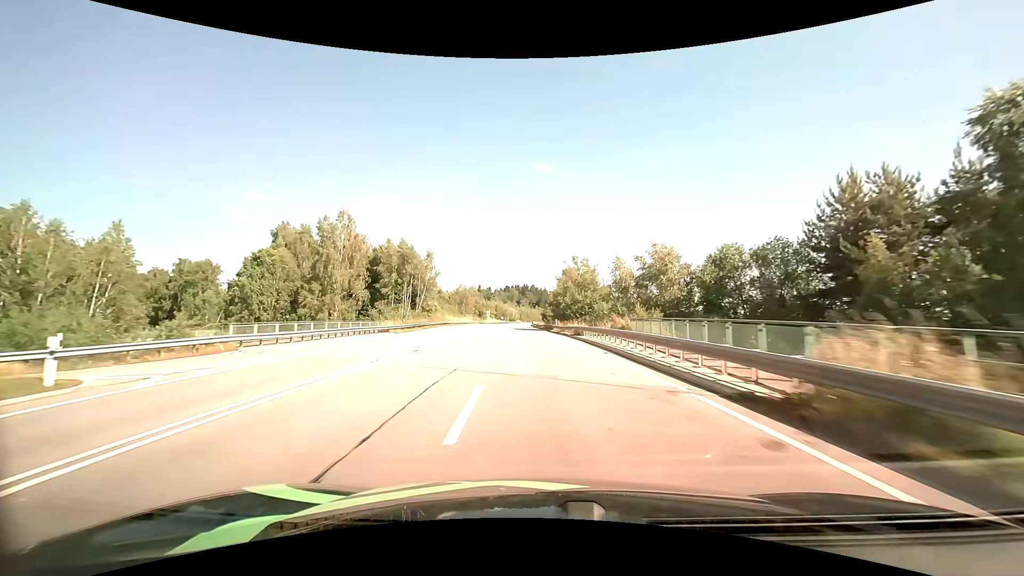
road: primary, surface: asphalt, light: Day
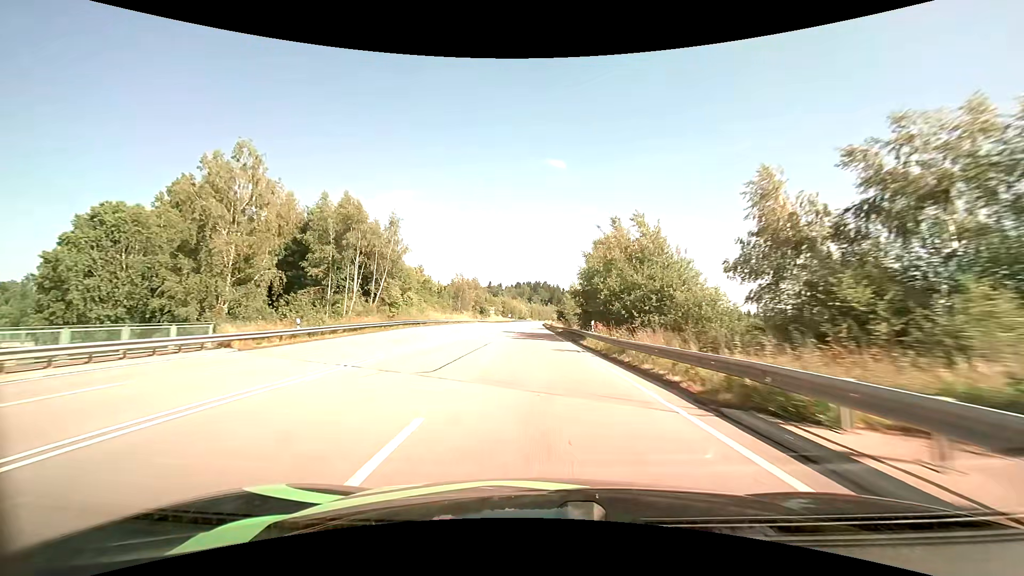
(-0.3, +27.2) m; -1°
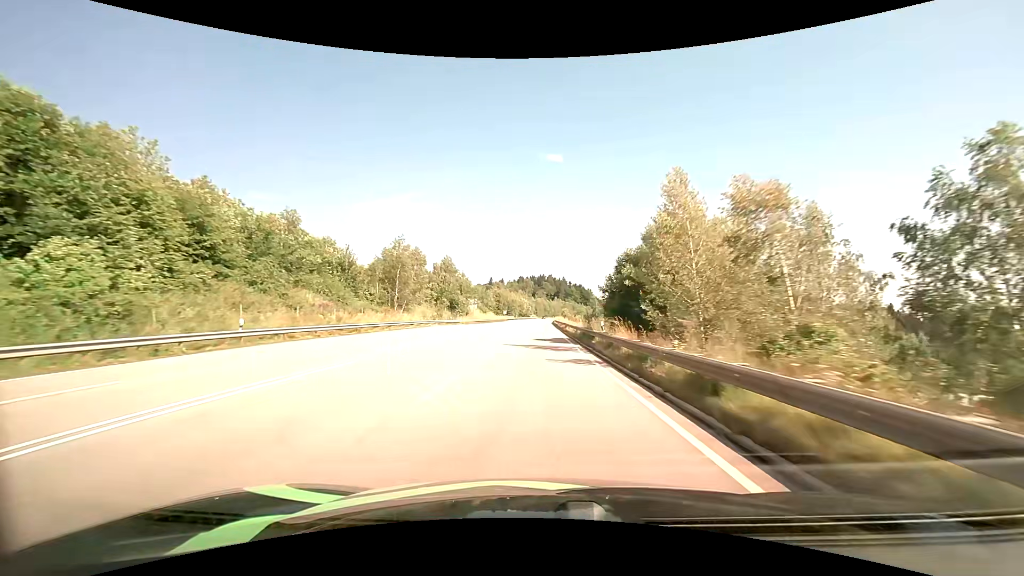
(-0.3, +53.9) m; 0°
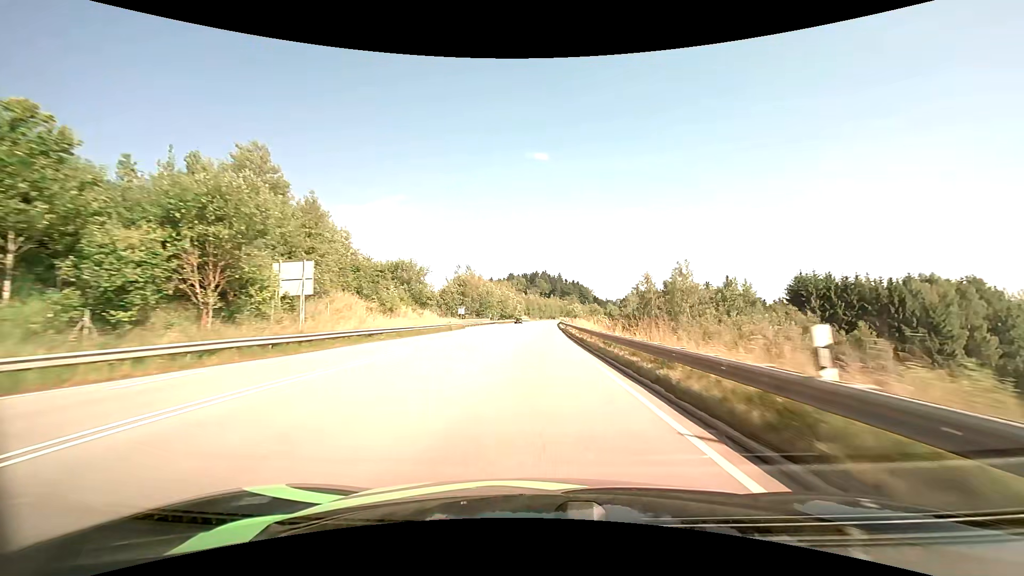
(0.0, +69.5) m; +1°
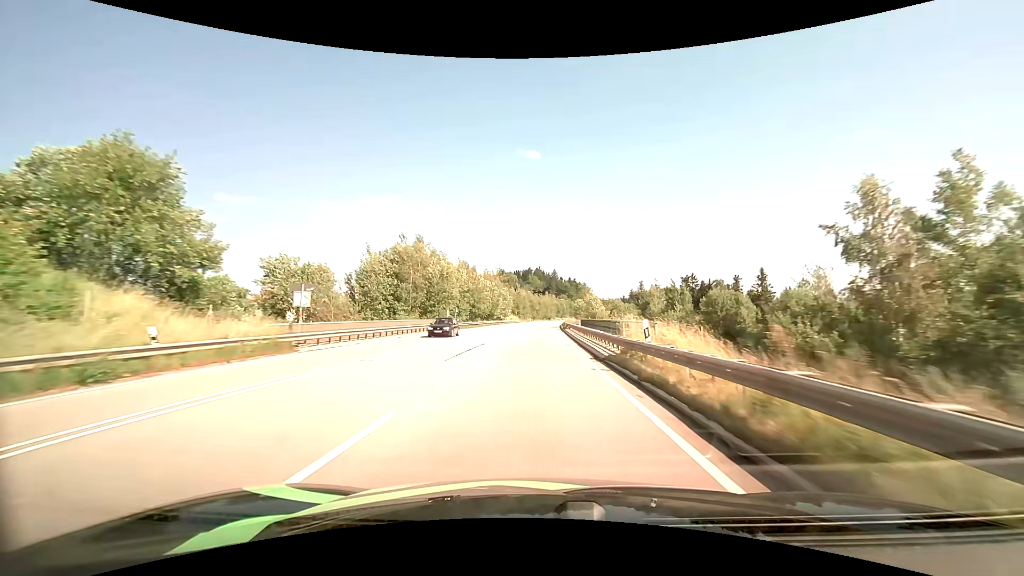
(+0.3, +43.5) m; +1°
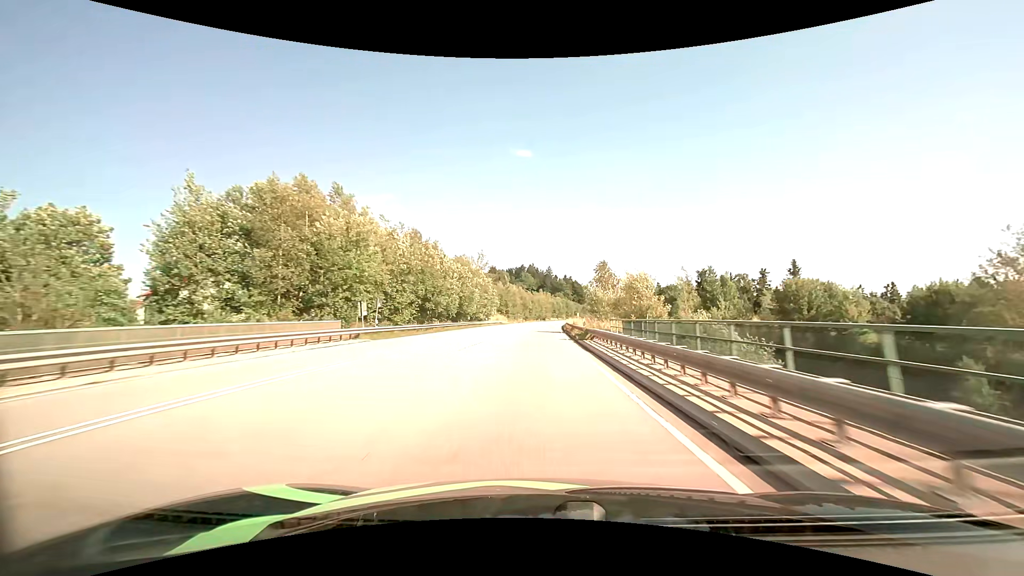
(+0.1, +29.2) m; +1°
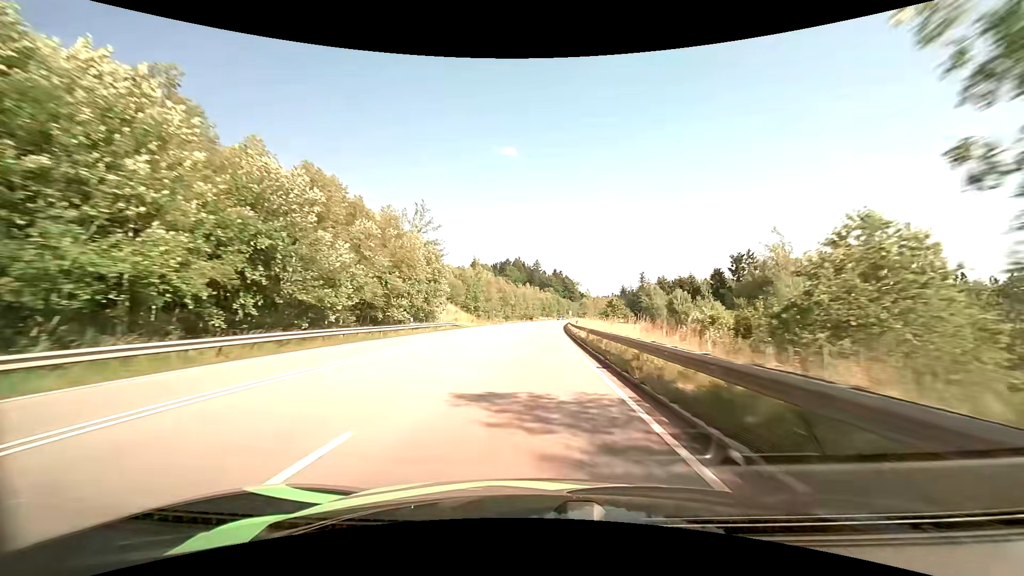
(+0.7, +43.4) m; +2°
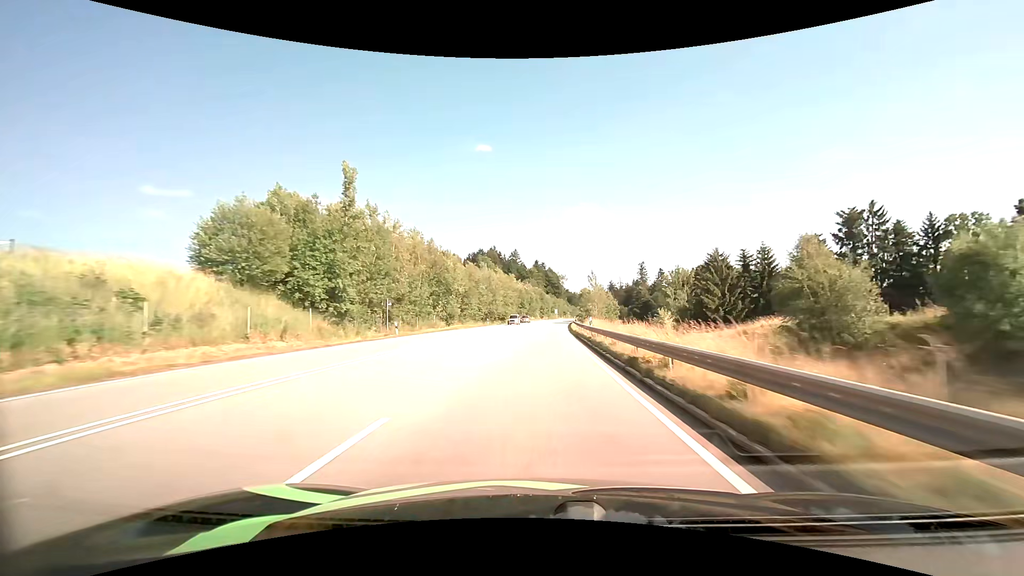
(+1.0, +58.4) m; +2°
(0, +10) (0, +20) (0, +30) (+1, +40) (+1, +50) (+2, +60) (+2, +70) (+3, +80) (+3, +90) (+4, +100) m
